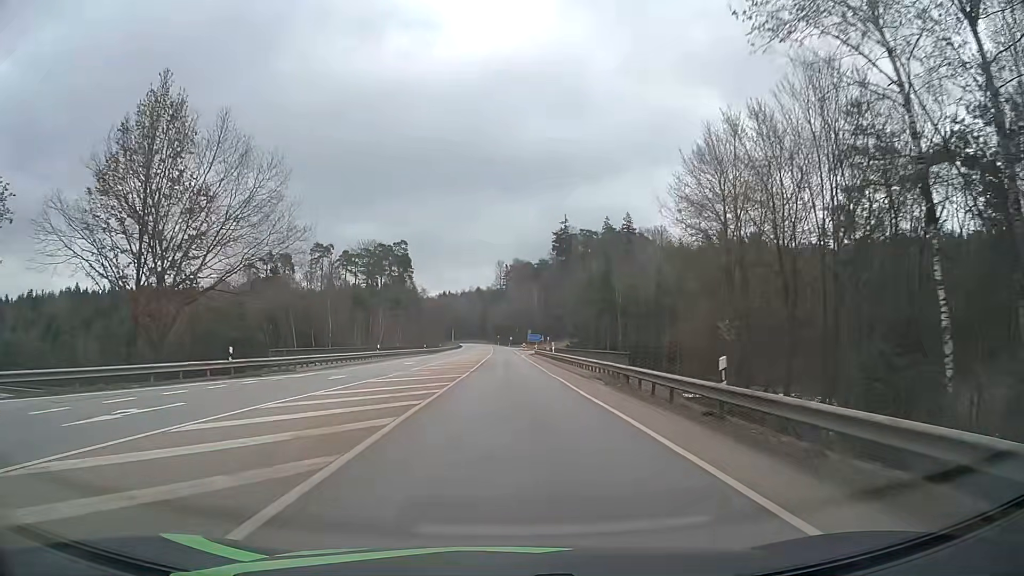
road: secondary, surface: asphalt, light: Day
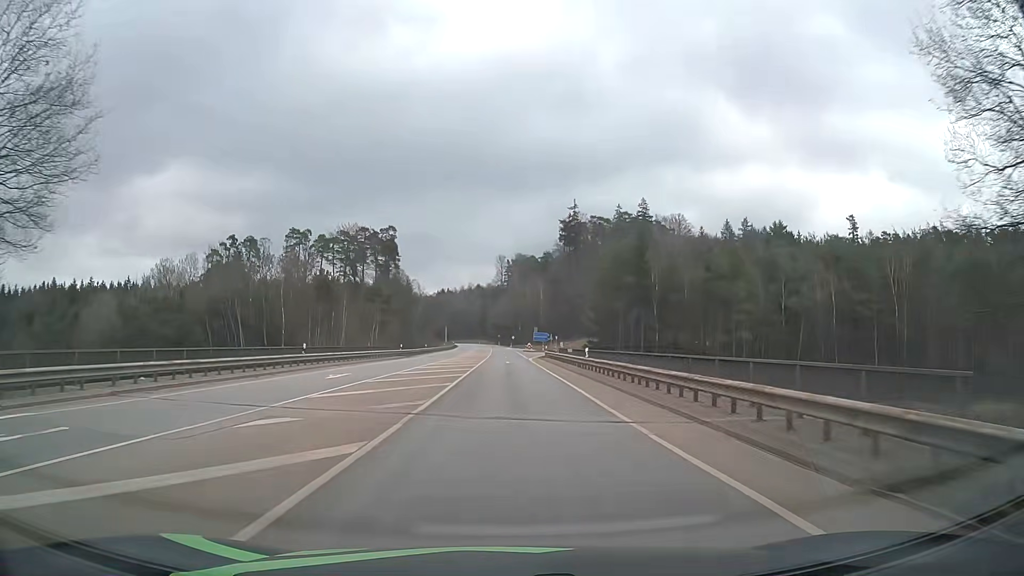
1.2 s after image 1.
(-0.2, +22.6) m; -1°
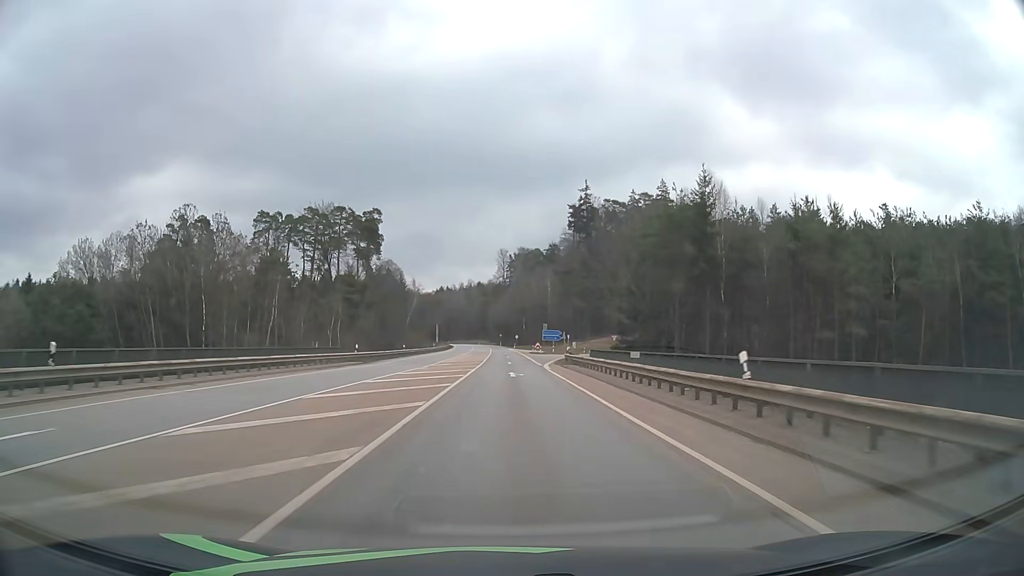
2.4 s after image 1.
(0.0, +22.7) m; 0°
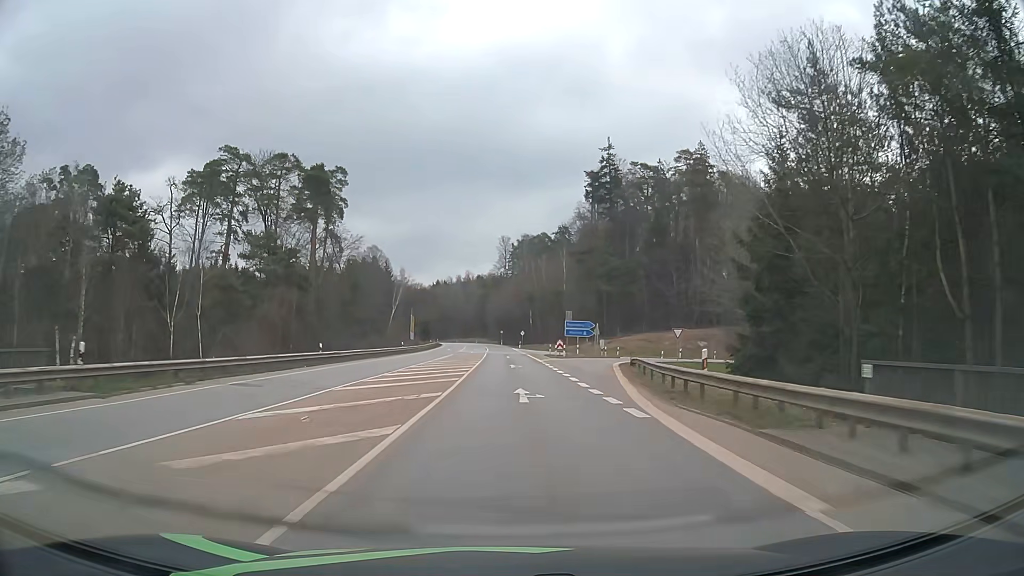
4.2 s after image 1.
(-0.1, +34.0) m; 0°
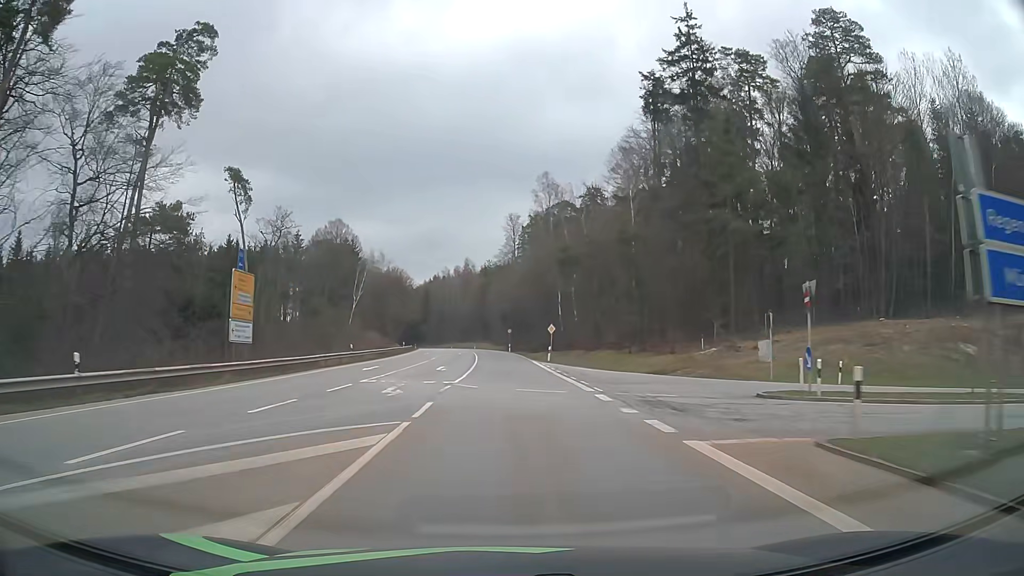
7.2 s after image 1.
(-0.2, +57.0) m; -1°
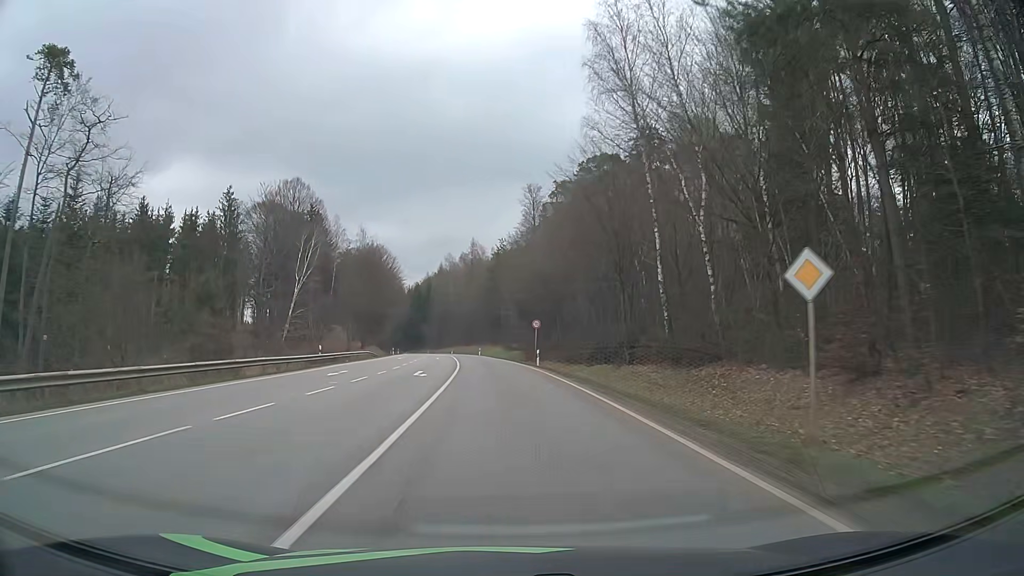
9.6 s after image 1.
(-0.6, +45.3) m; -1°
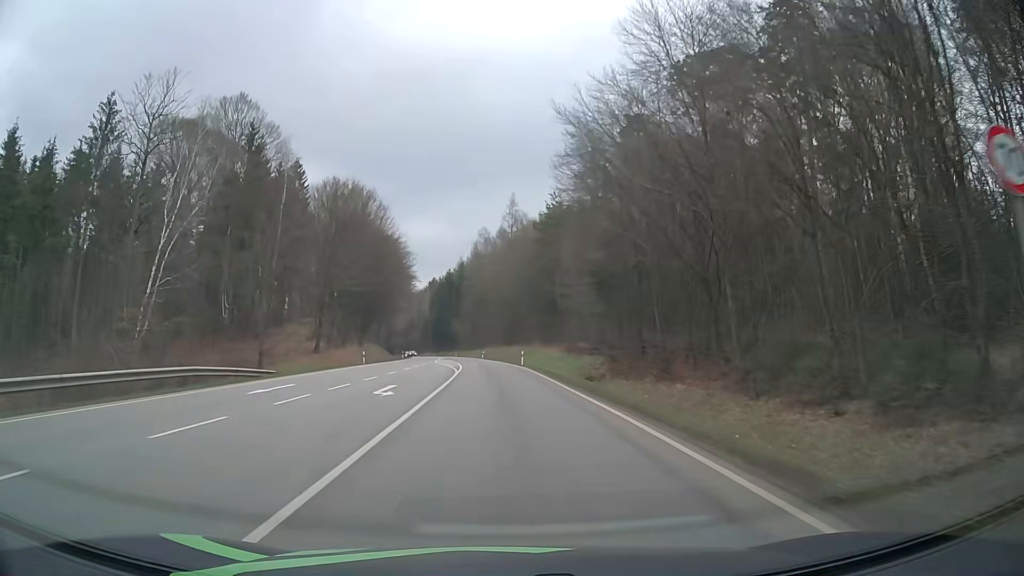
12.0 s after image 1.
(-1.3, +44.8) m; -4°
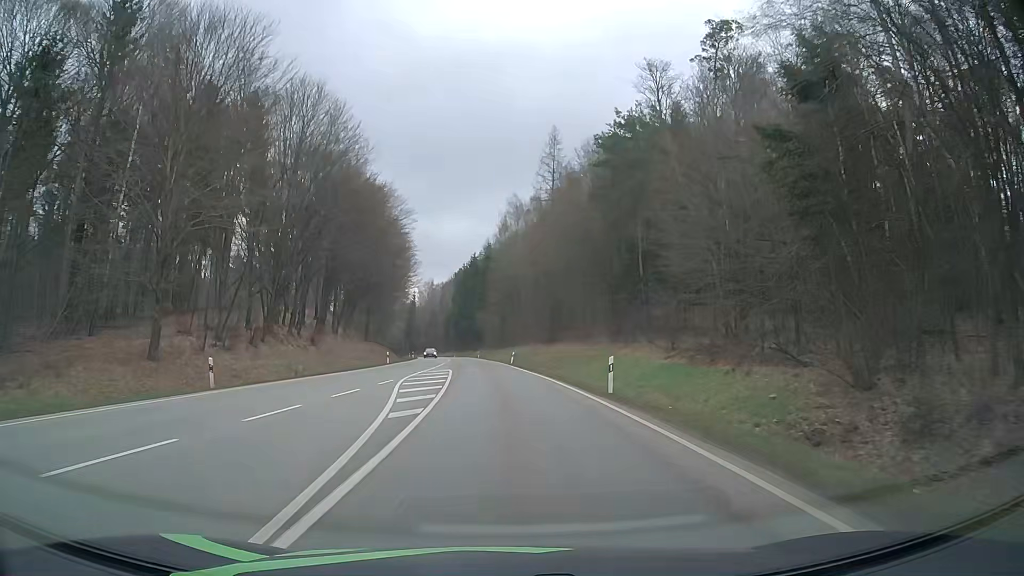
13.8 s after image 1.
(-0.7, +33.2) m; -3°
(0, +10) (0, +20) (-1, +30) (-1, +40) (-2, +50) (-2, +60) (-3, +70) (-4, +80) (-5, +90) (-6, +100) m
